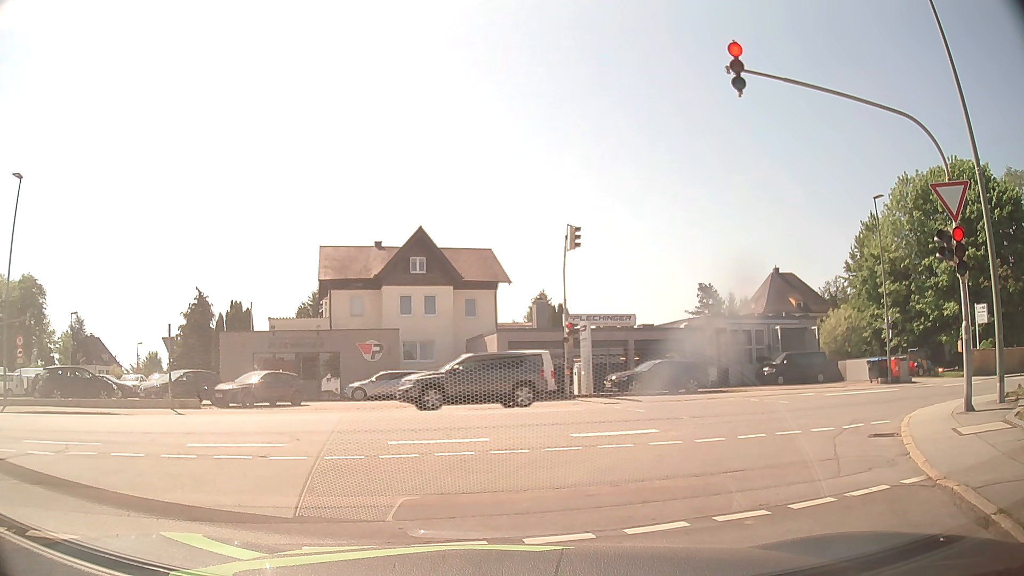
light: Day
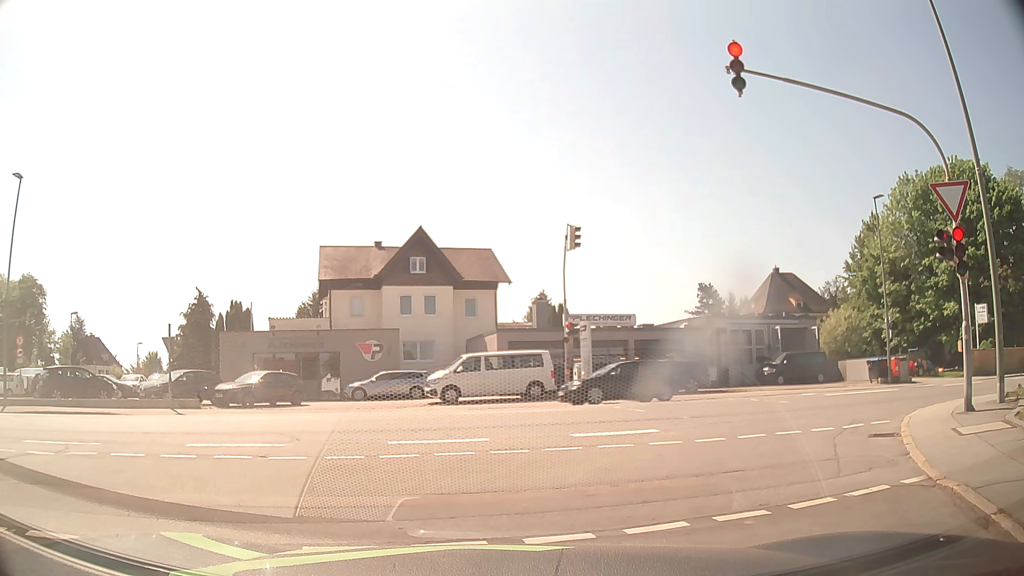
(0.0, 0.0) m; 0°
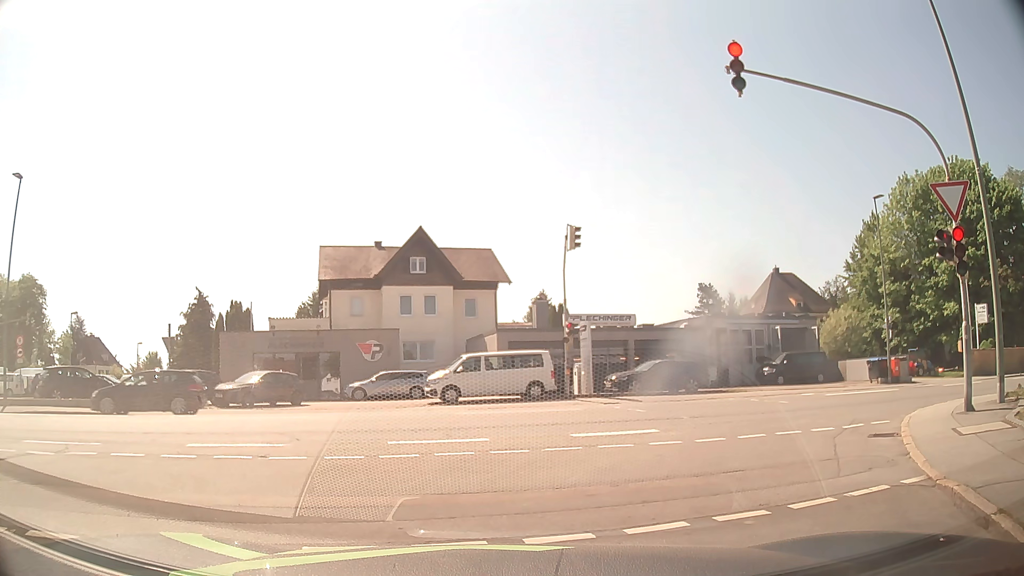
(0.0, 0.0) m; 0°
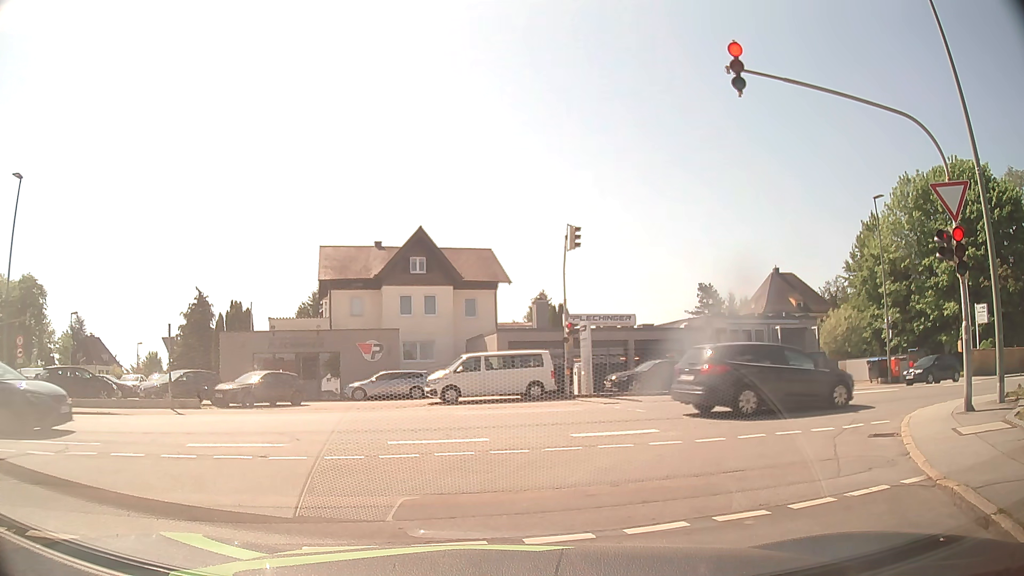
(0.0, 0.0) m; 0°
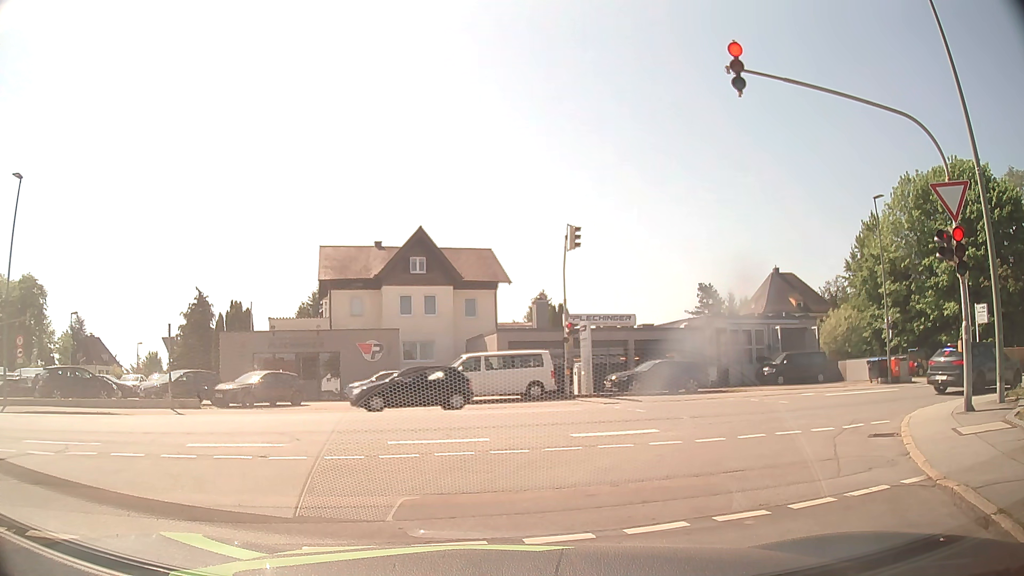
(0.0, 0.0) m; 0°
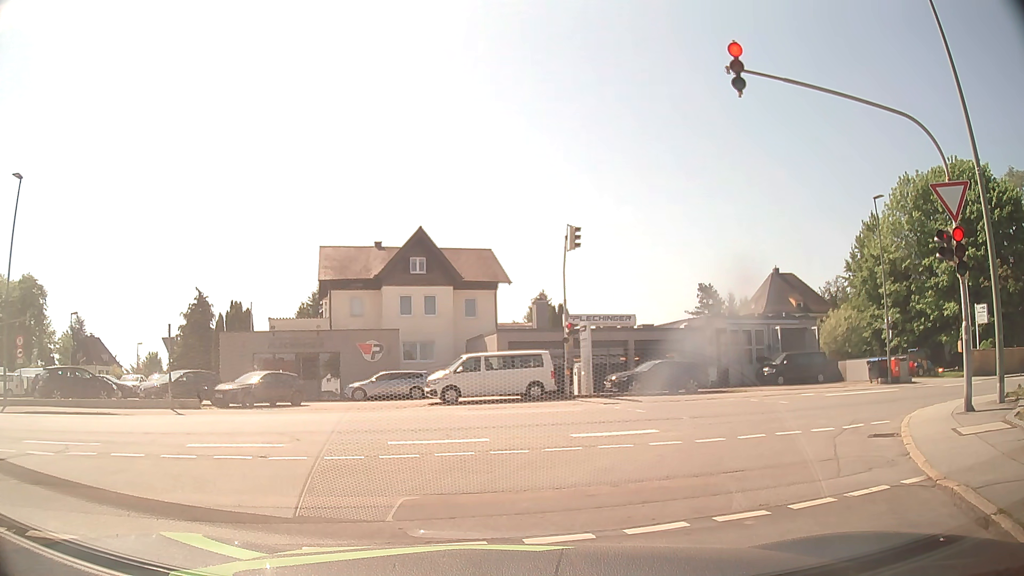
(0.0, 0.0) m; 0°
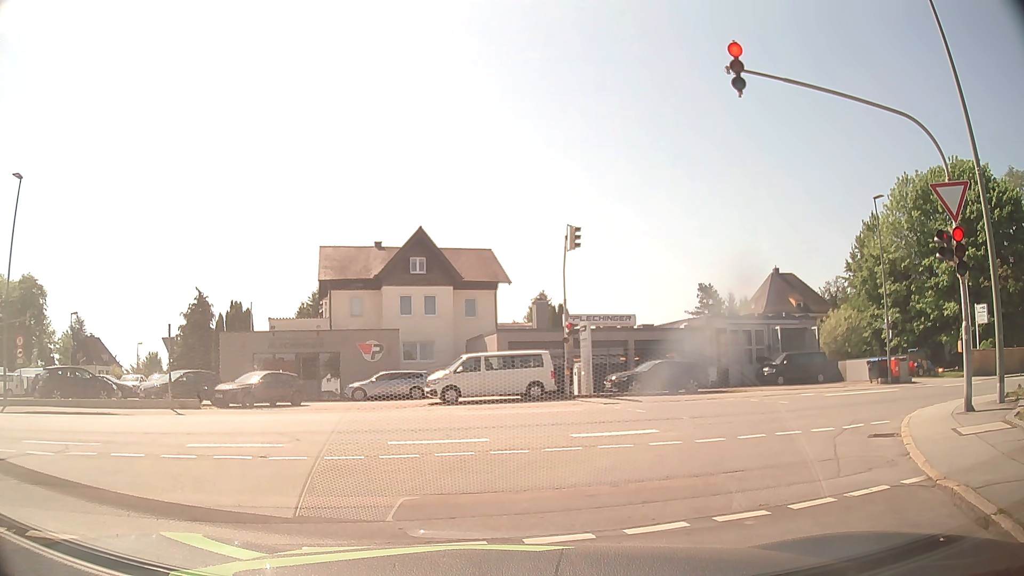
(0.0, 0.0) m; 0°
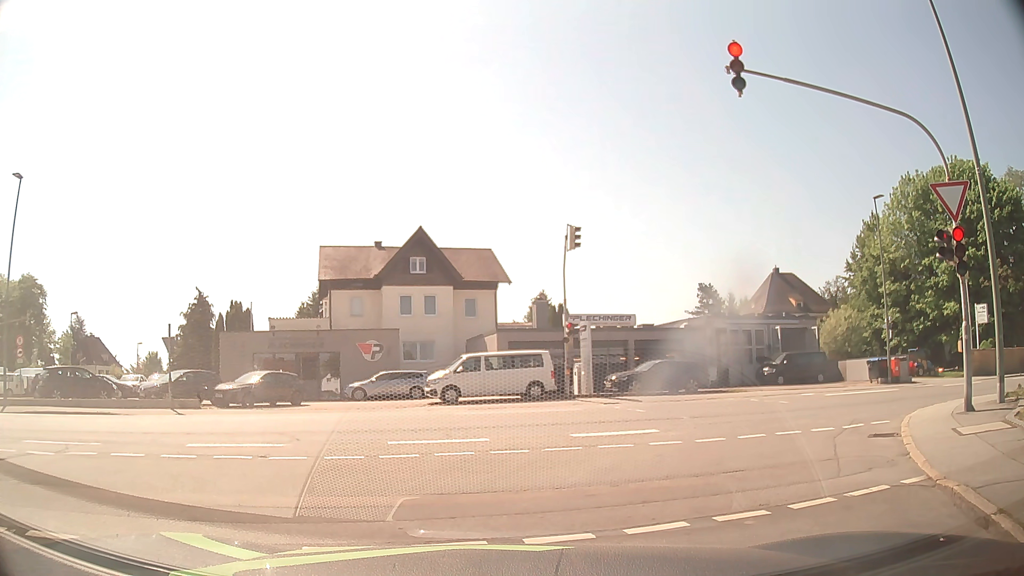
(0.0, 0.0) m; 0°
